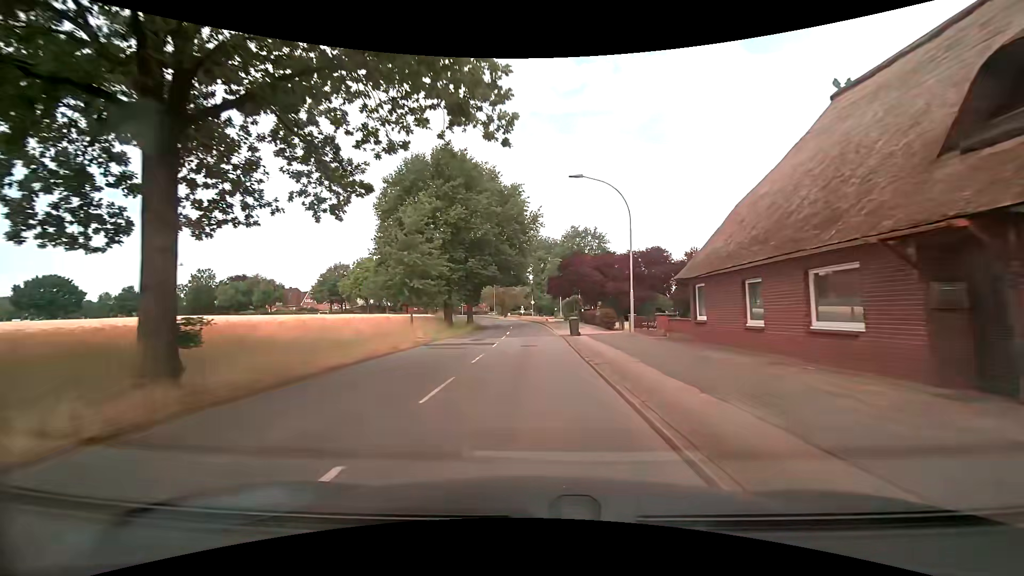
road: secondary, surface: asphalt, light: Day
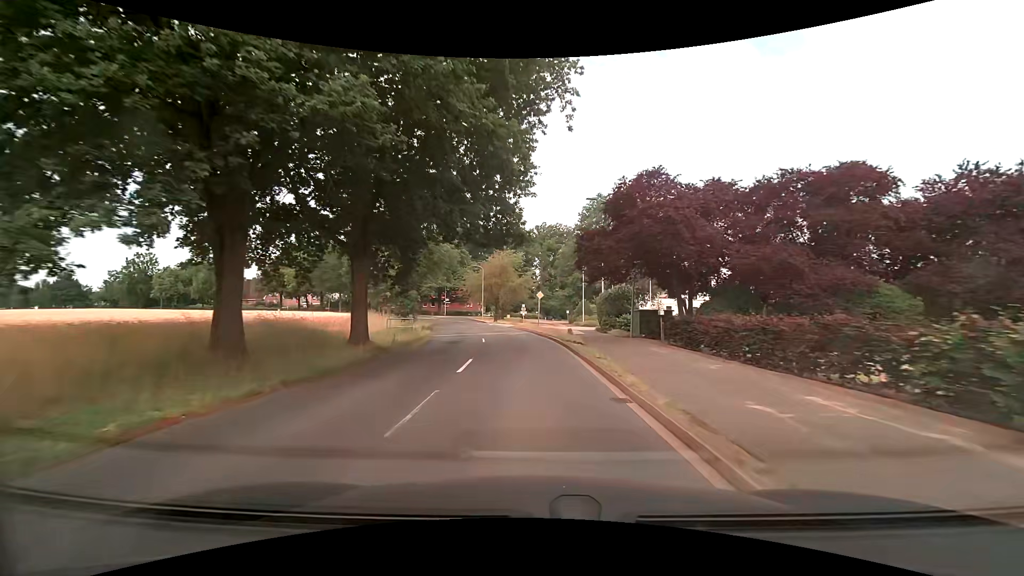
(0.0, +33.2) m; -1°
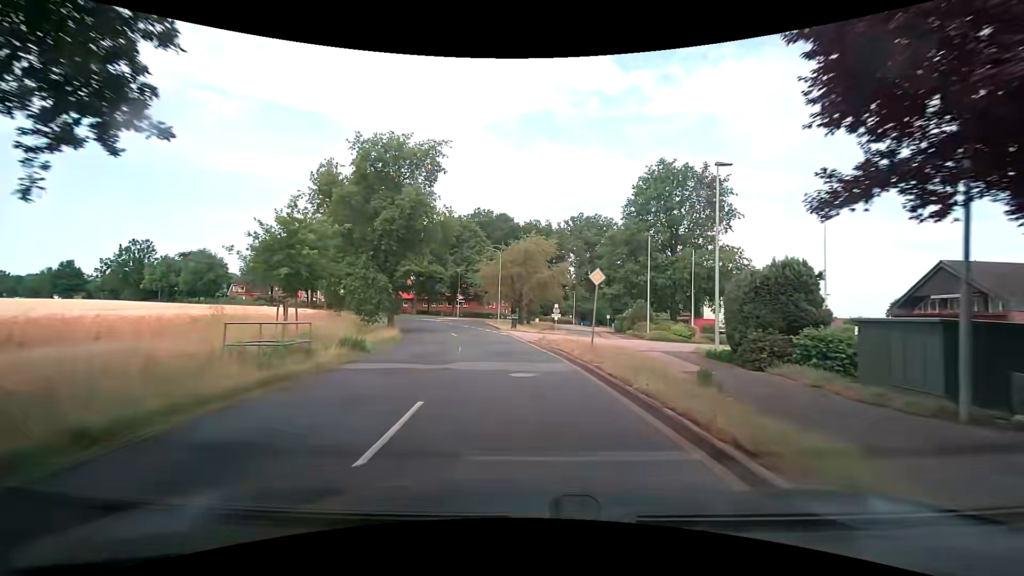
(-0.2, +19.6) m; -3°
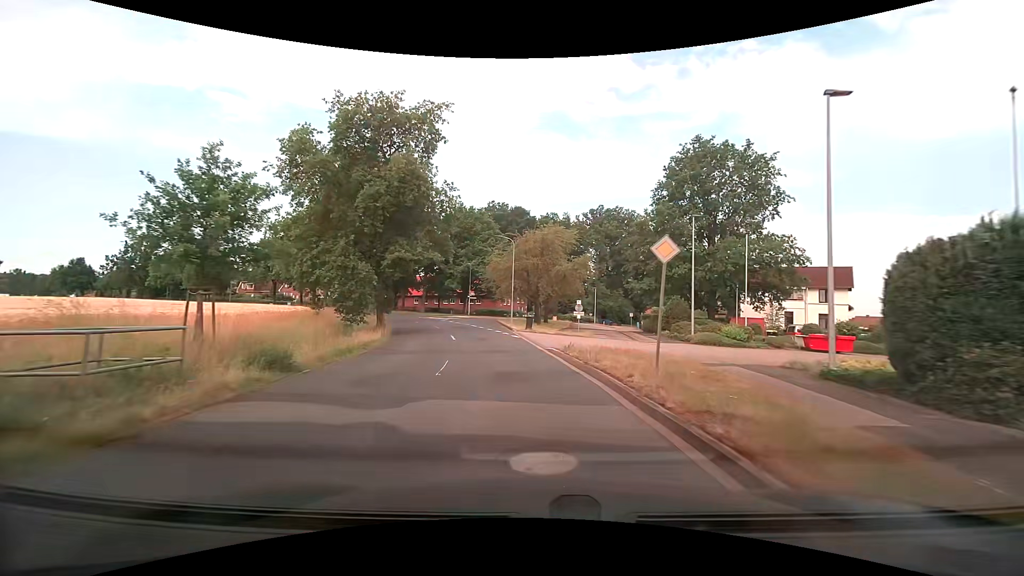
(-0.1, +6.5) m; -2°
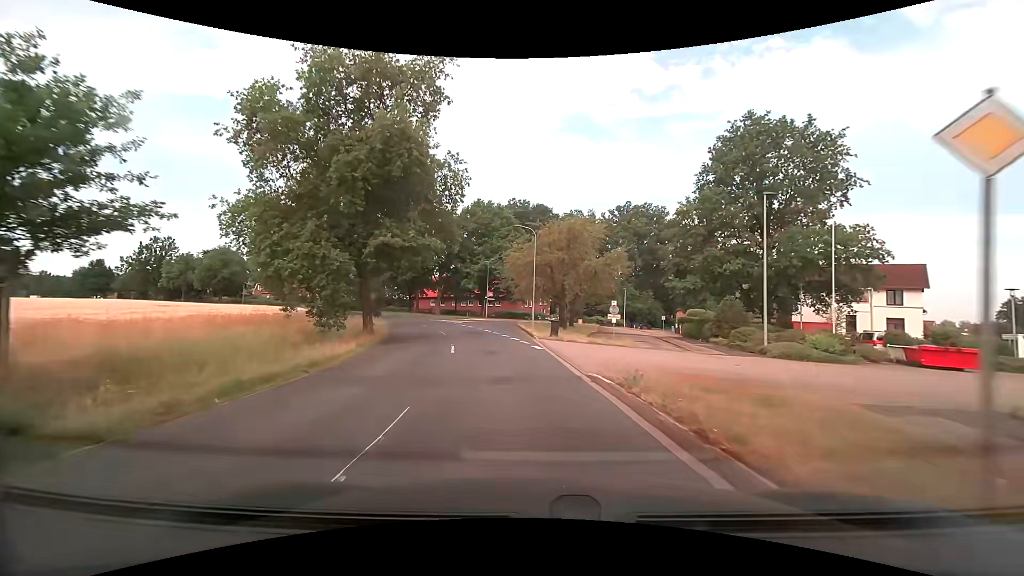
(-0.2, +6.4) m; -4°
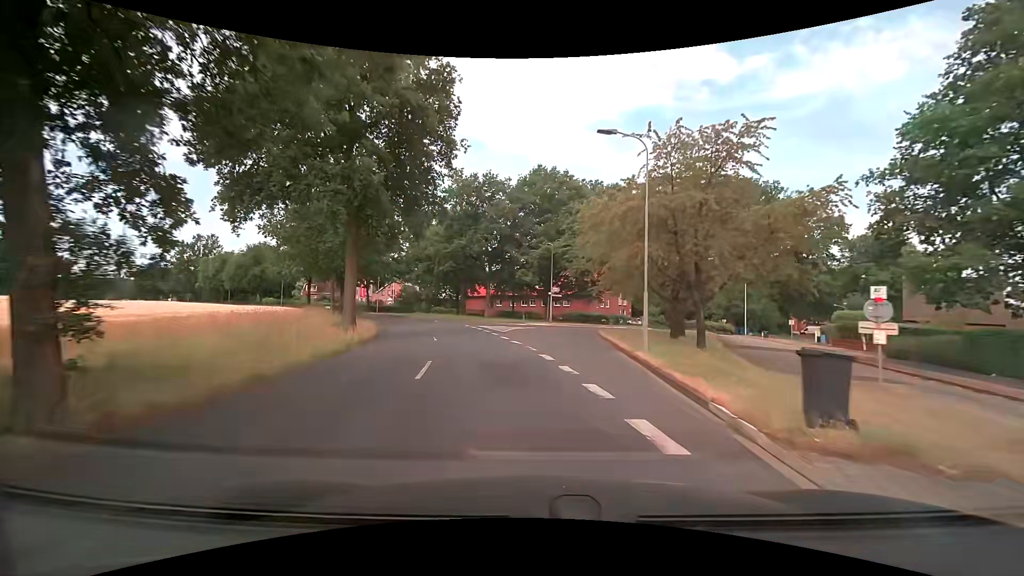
(-1.0, +19.0) m; -6°
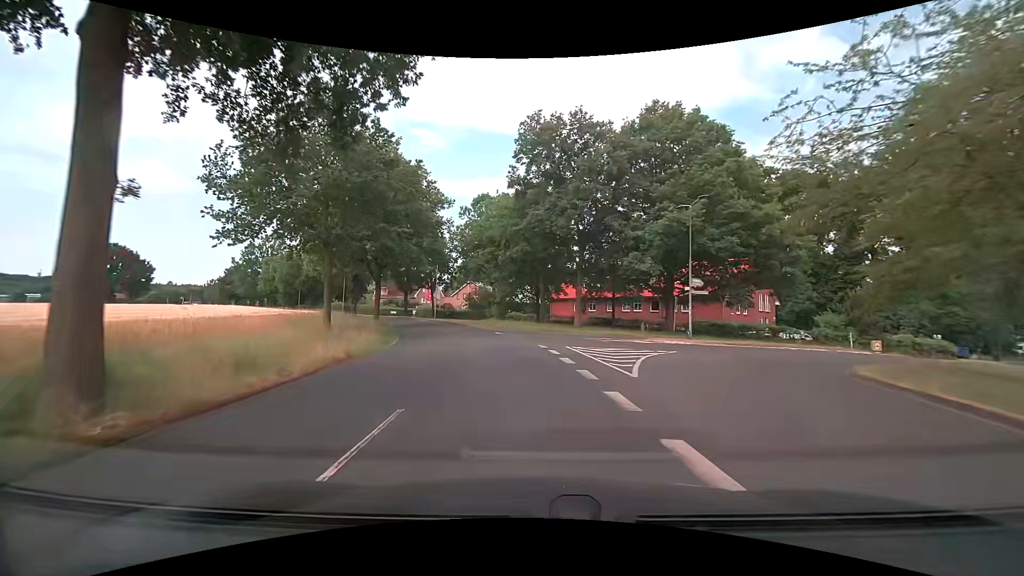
(-1.8, +18.6) m; -11°
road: residential
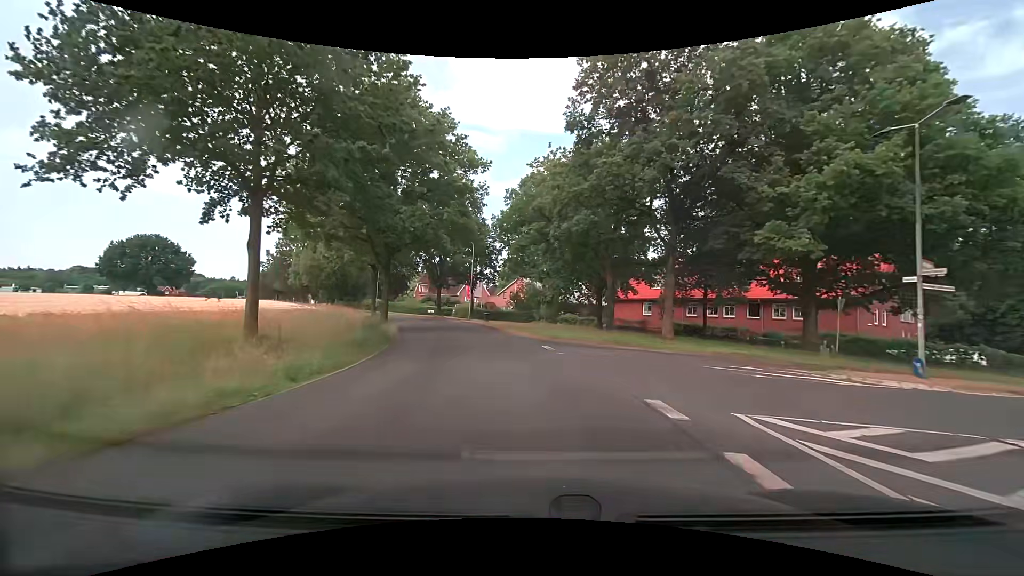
(-0.6, +12.2) m; -6°
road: secondary
(0, +10) (-1, +20) (-3, +30) (-6, +39) (-9, +49) (-13, +58) (-18, +67) (-23, +76) (-28, +84) (-33, +93) m
